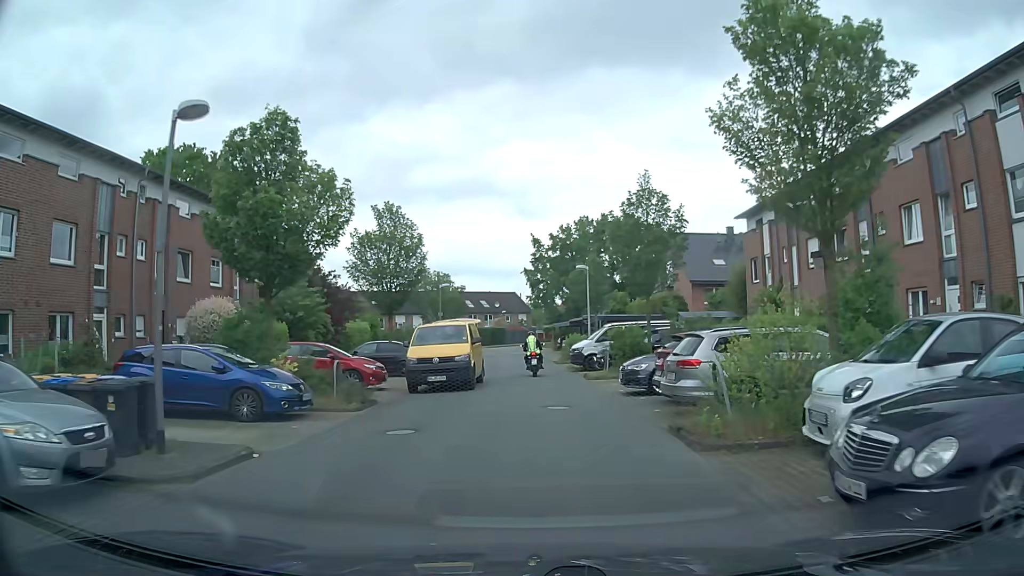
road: residential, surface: asphalt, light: Day
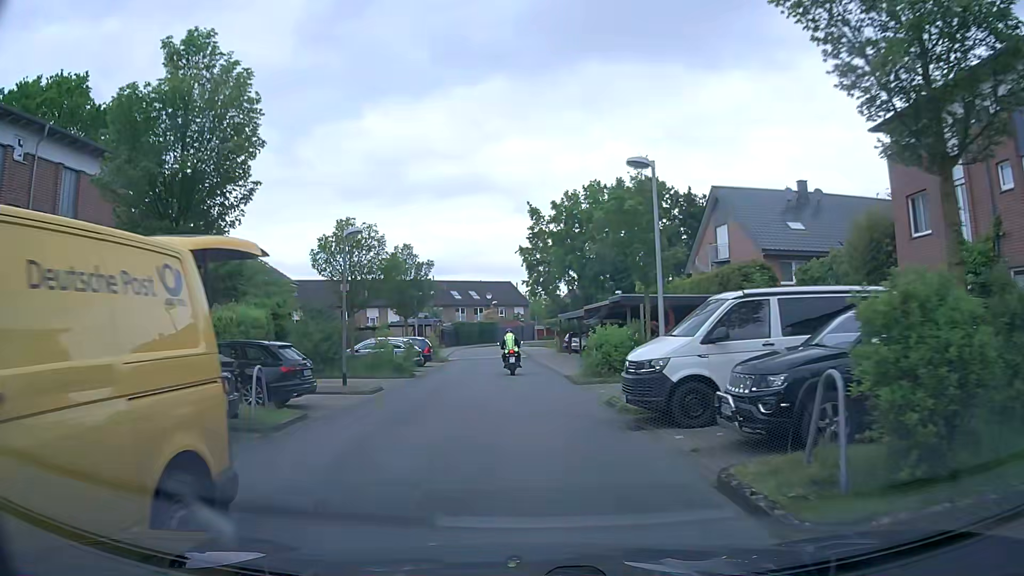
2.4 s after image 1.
(0.0, +18.8) m; -1°
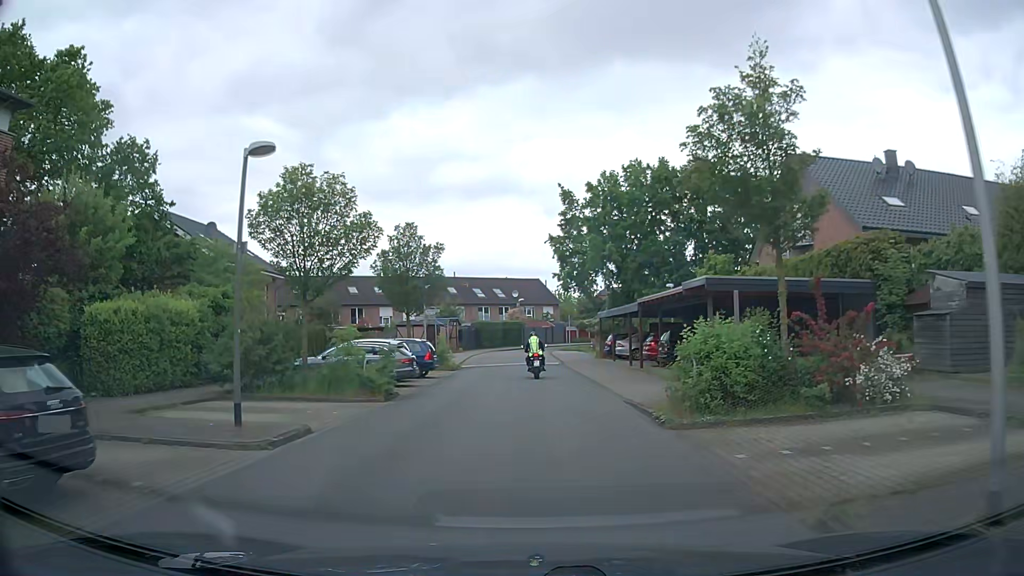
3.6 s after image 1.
(-0.2, +9.1) m; -3°
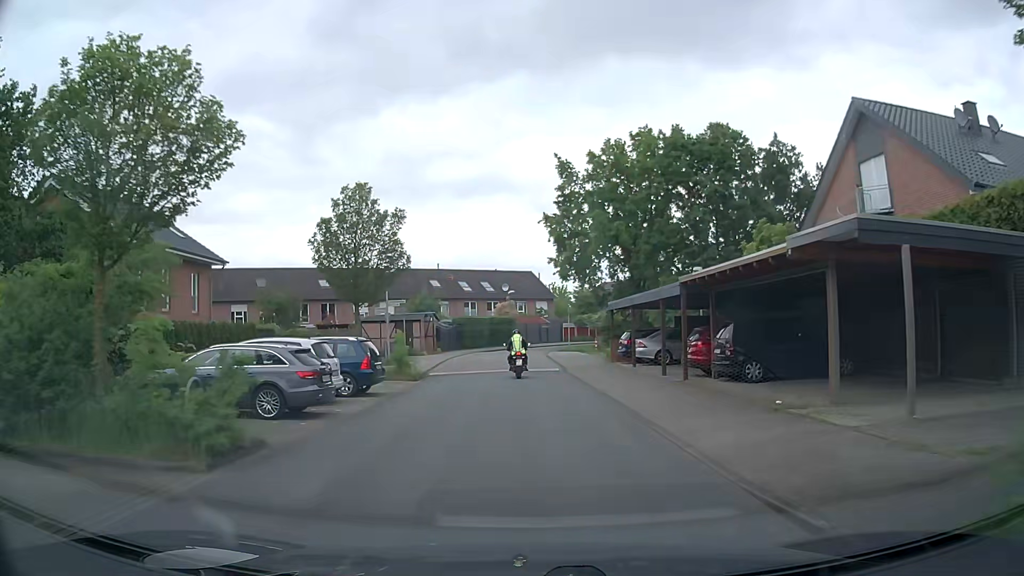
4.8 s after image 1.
(+0.1, +9.3) m; +1°
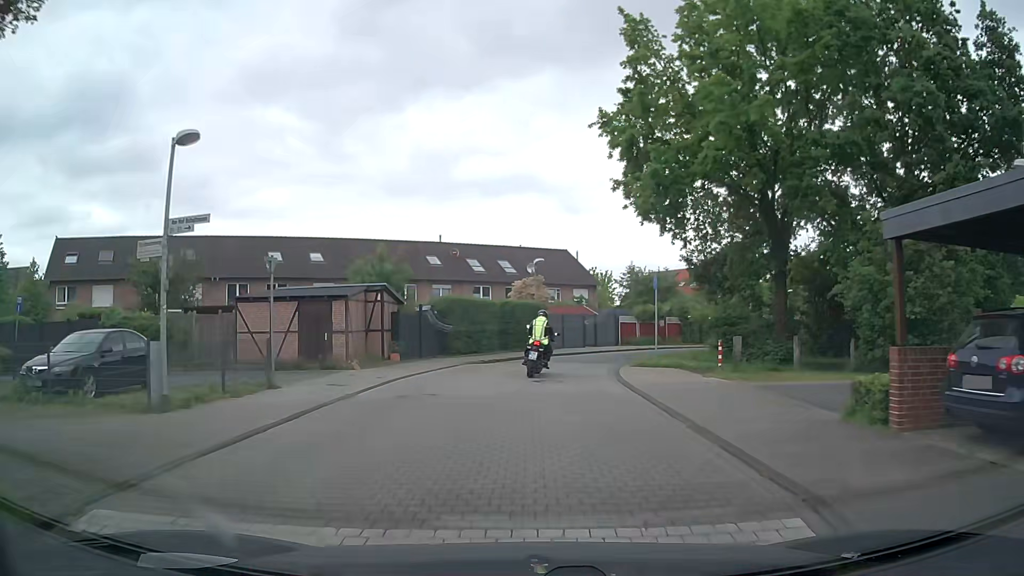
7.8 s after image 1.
(-0.6, +23.4) m; -3°
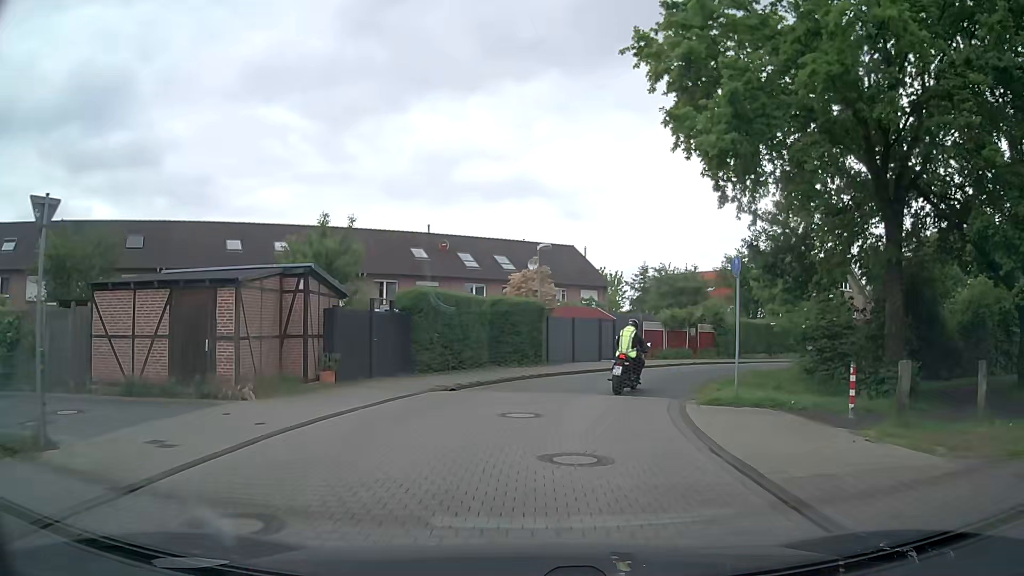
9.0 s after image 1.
(0.0, +8.4) m; +1°
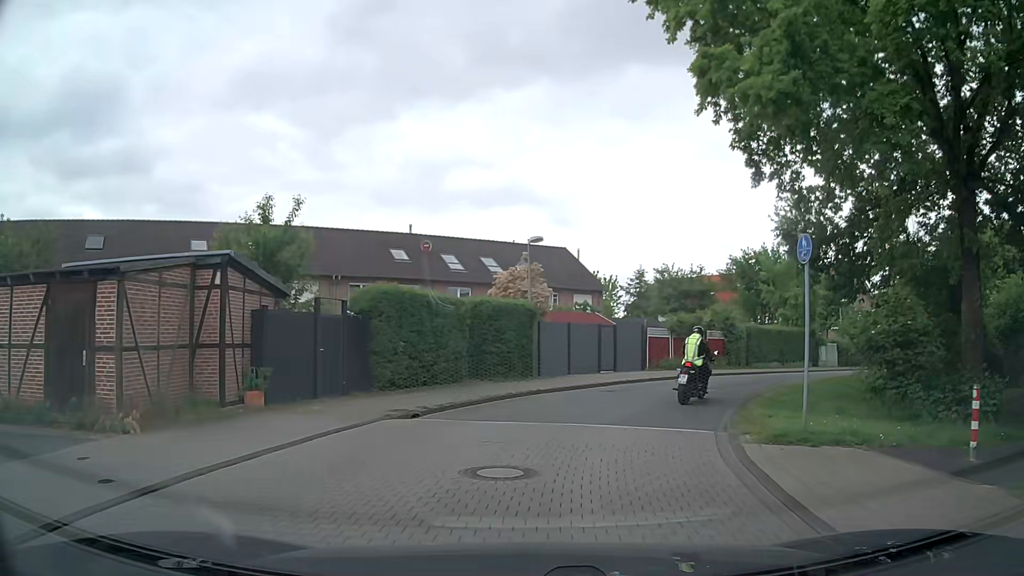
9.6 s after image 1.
(0.0, +4.0) m; +1°
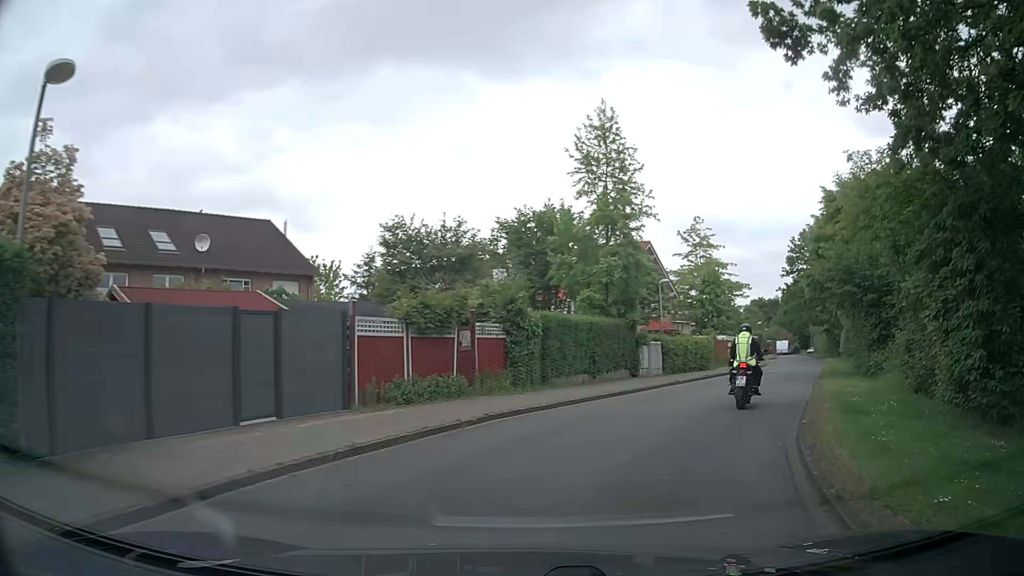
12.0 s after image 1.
(+2.5, +15.2) m; +21°
(+2, +10) (+6, +19) (+10, +28) (+15, +37) (+19, +46) (+24, +55) (+28, +64) (+32, +73) (+36, +82) (+40, +91) m
